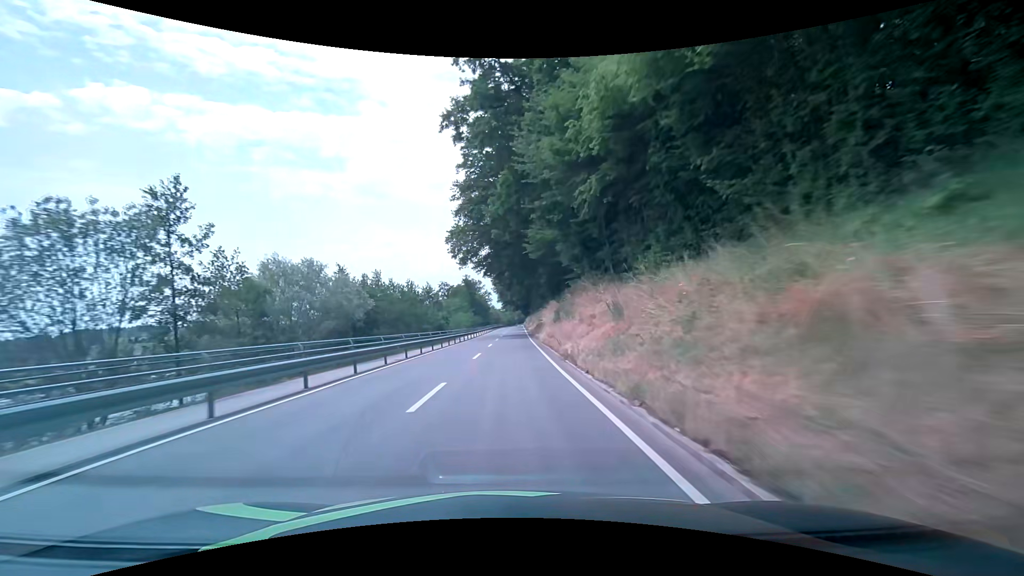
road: secondary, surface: asphalt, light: Day
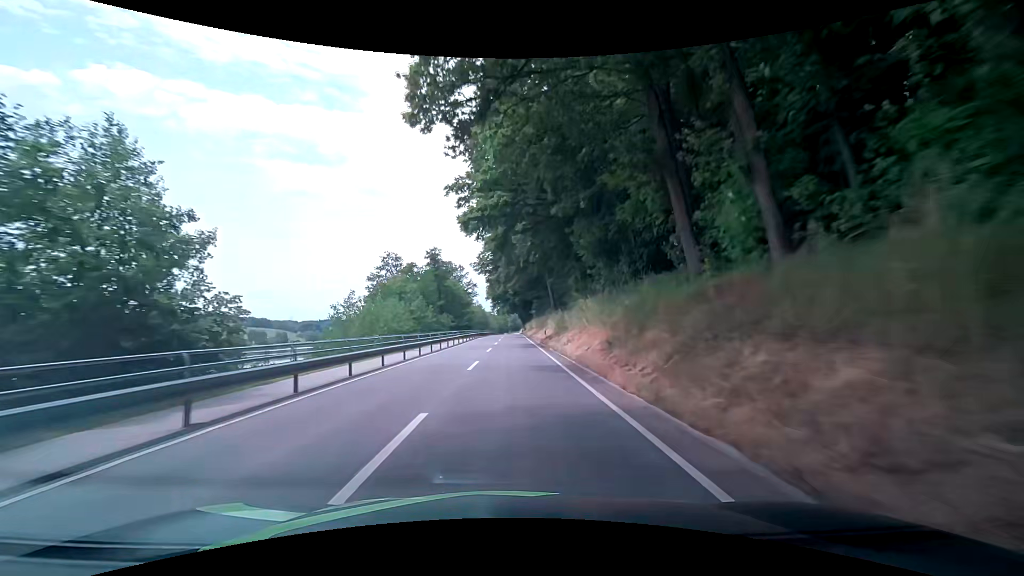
(+0.5, +53.0) m; 0°
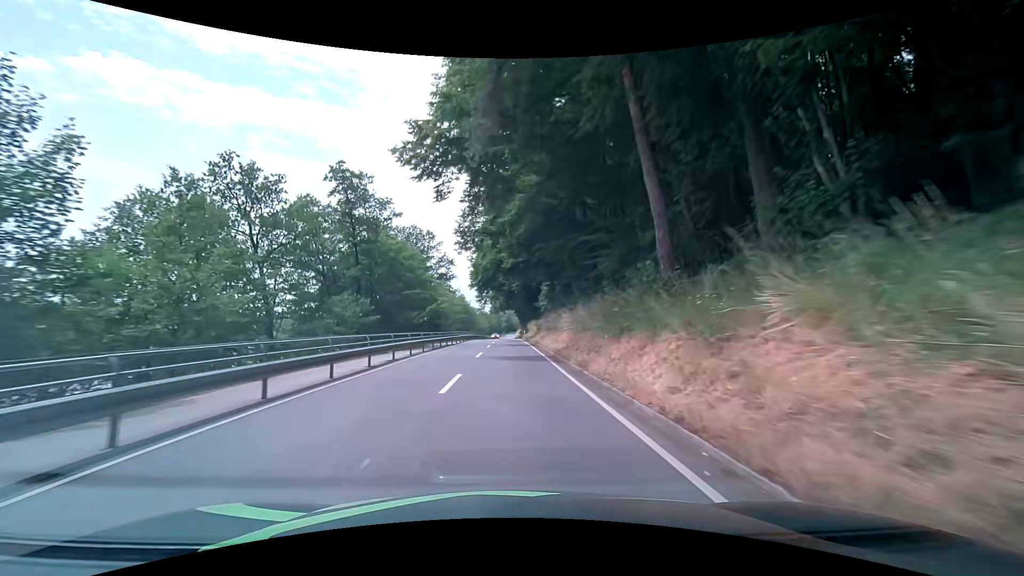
(+0.9, +41.5) m; +1°
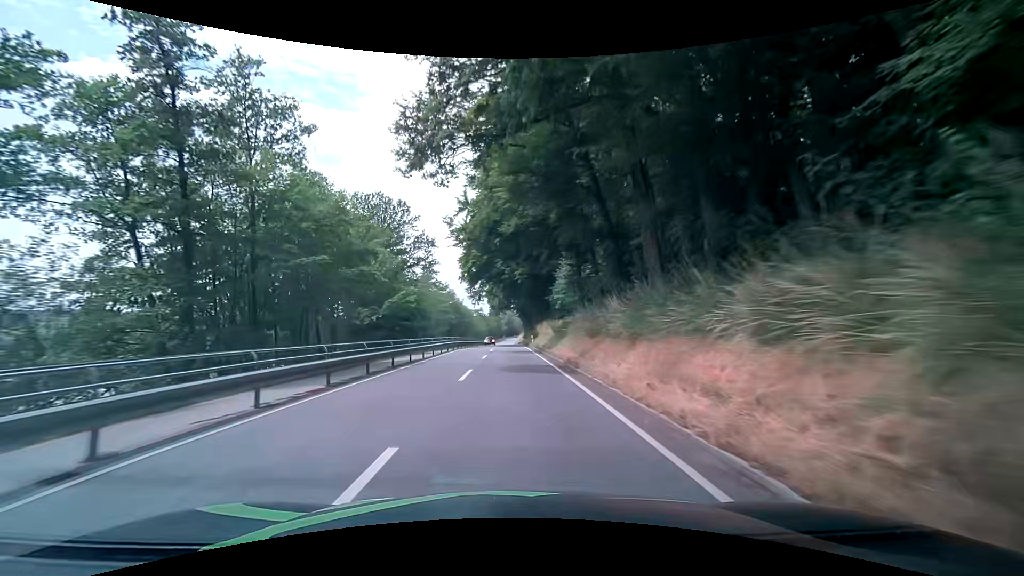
(0.0, +20.4) m; 0°
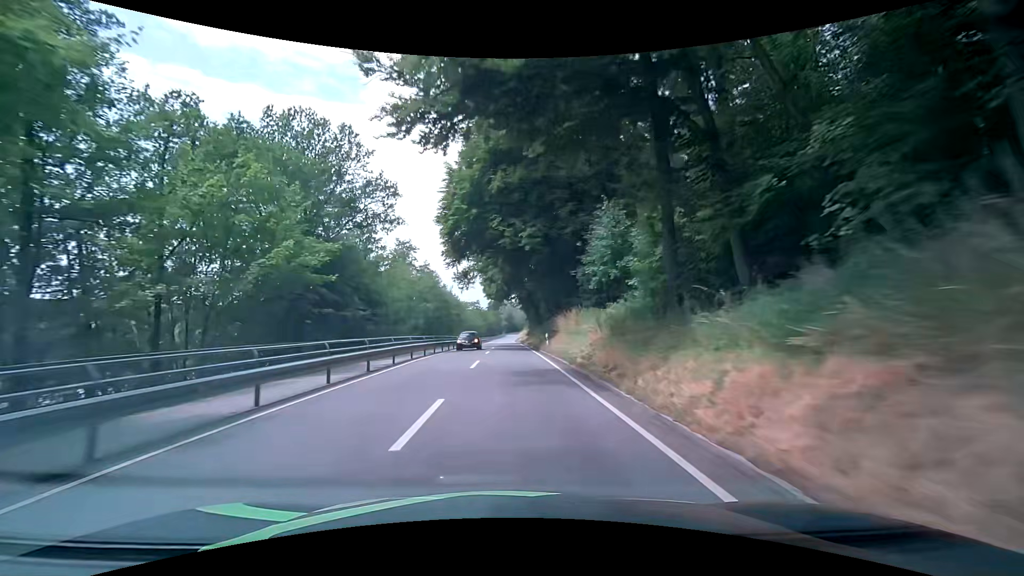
(0.0, +20.1) m; 0°
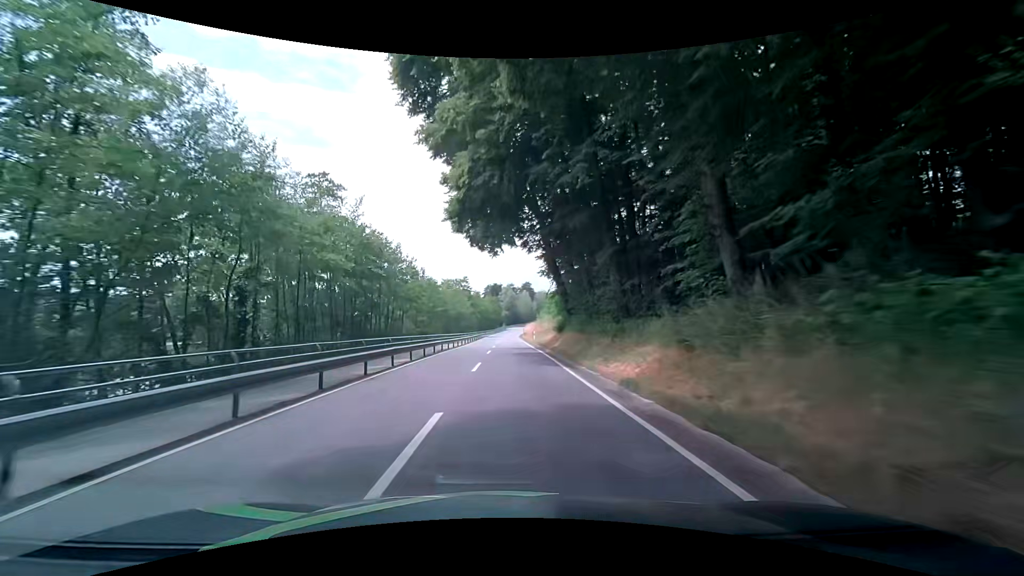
(-0.3, +49.5) m; -1°
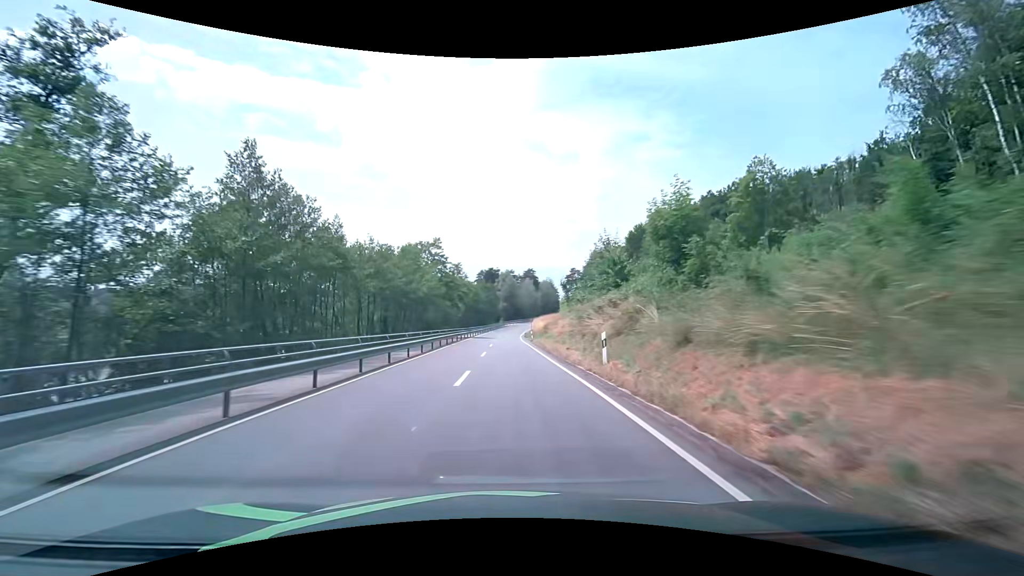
(+0.6, +40.3) m; +1°
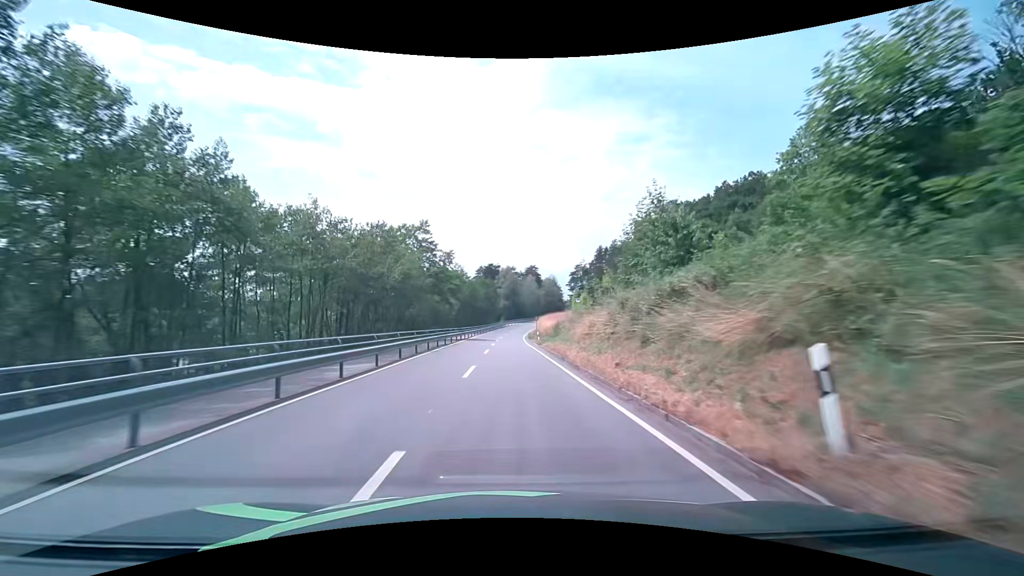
(0.0, +10.2) m; 0°
(0, +10) (0, +20) (0, +30) (0, +40) (0, +50) (0, +60) (+1, +70) (+1, +80) (+2, +90) (+3, +100) m
